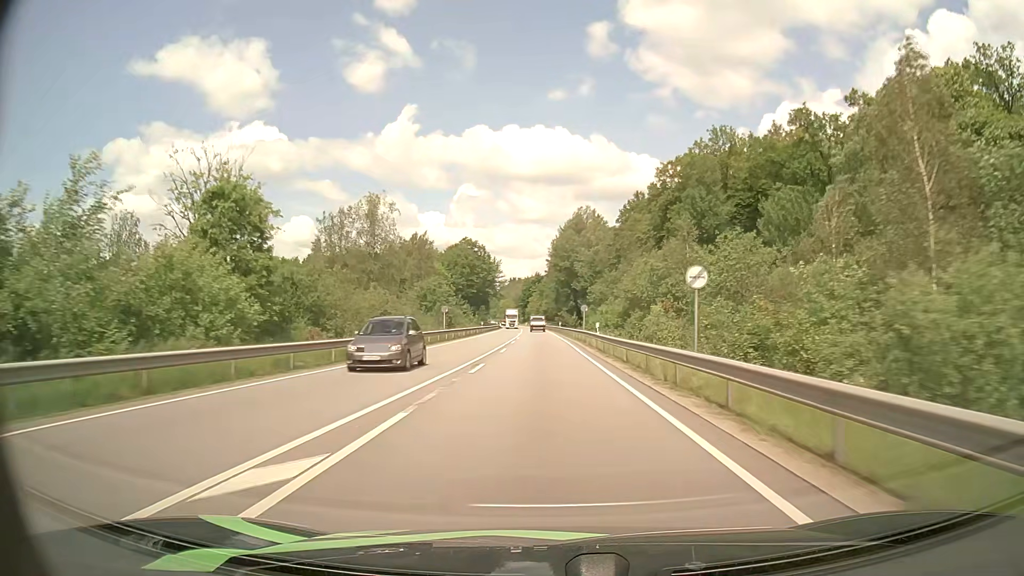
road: primary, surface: asphalt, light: Day
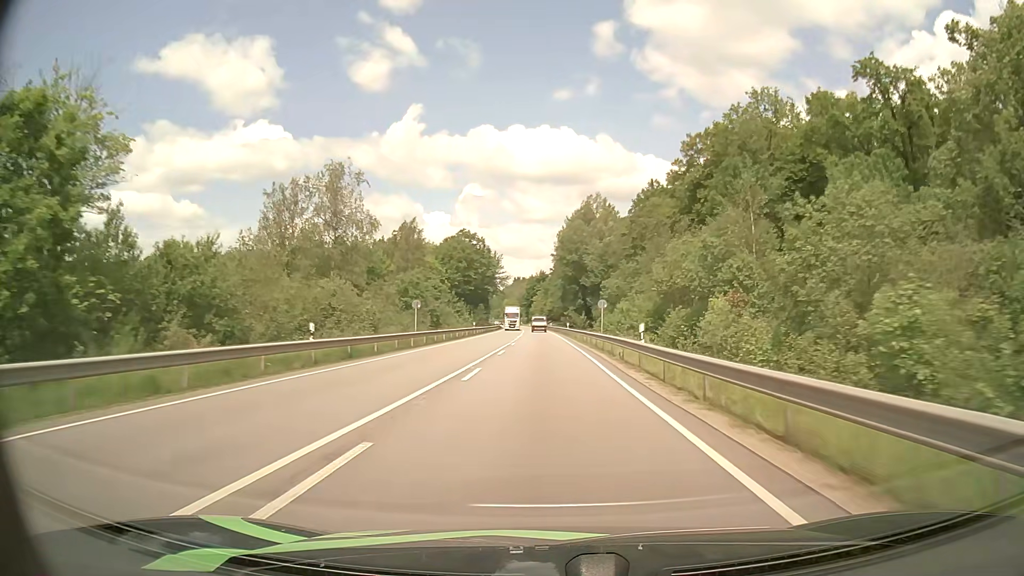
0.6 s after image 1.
(-0.1, +14.8) m; 0°
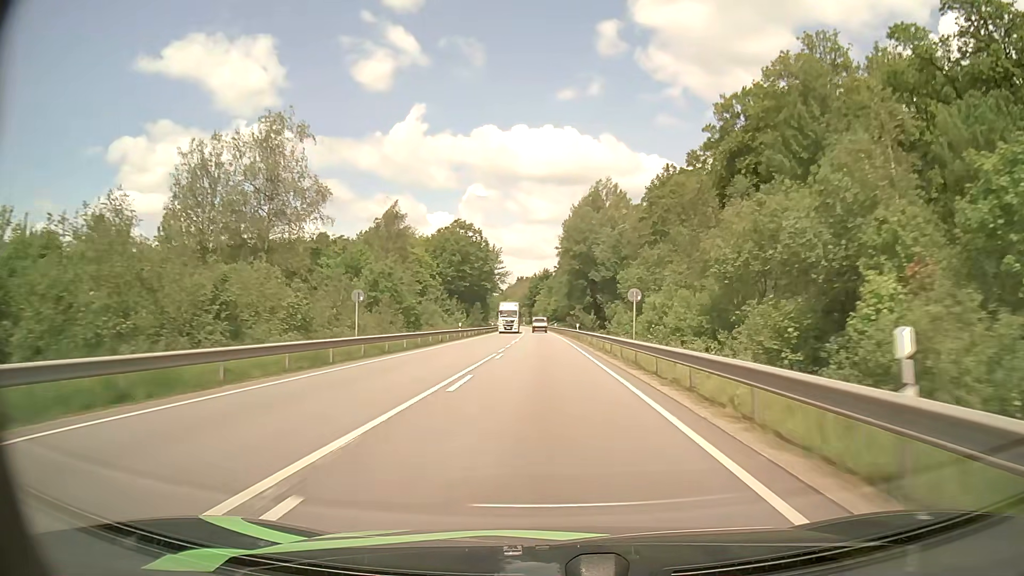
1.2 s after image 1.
(-0.1, +14.7) m; 0°
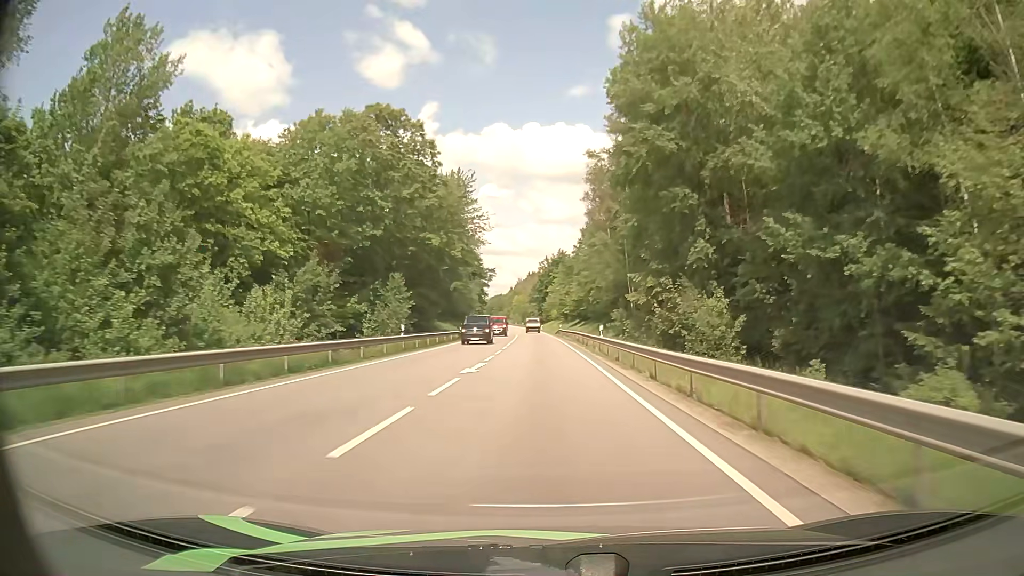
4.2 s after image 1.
(-0.7, +72.5) m; -1°
(0, +10) (0, +20) (0, +30) (0, +40) (0, +50) (-1, +60) (-1, +70) (-1, +80) (-2, +90) (-2, +100) m
